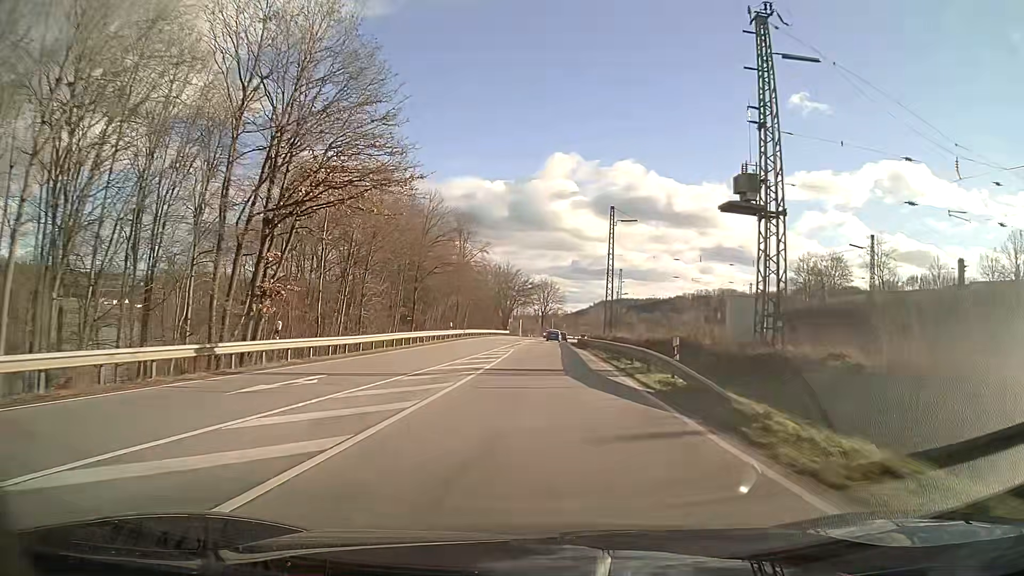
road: primary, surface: asphalt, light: Day
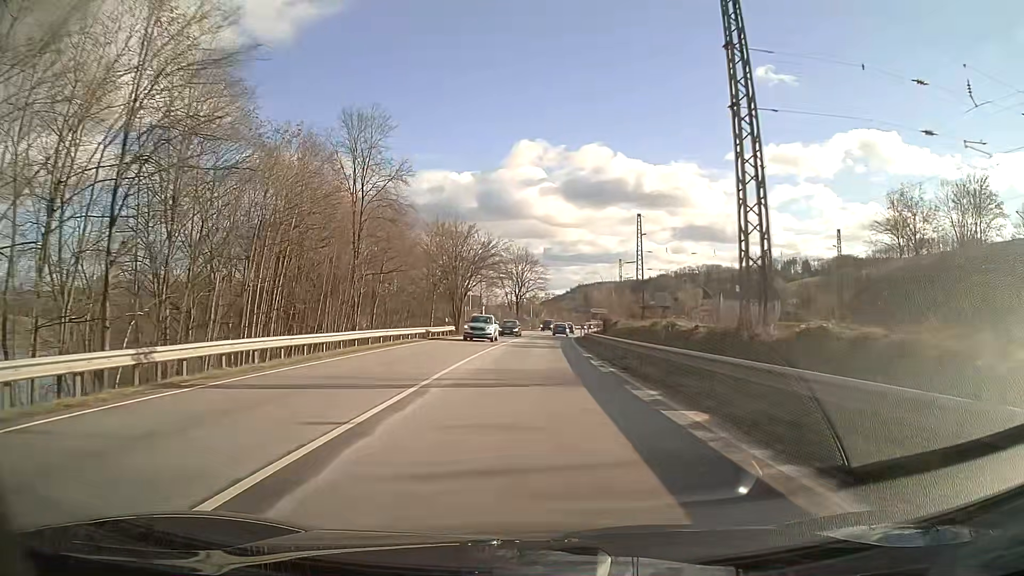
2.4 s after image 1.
(+0.9, +48.5) m; +2°
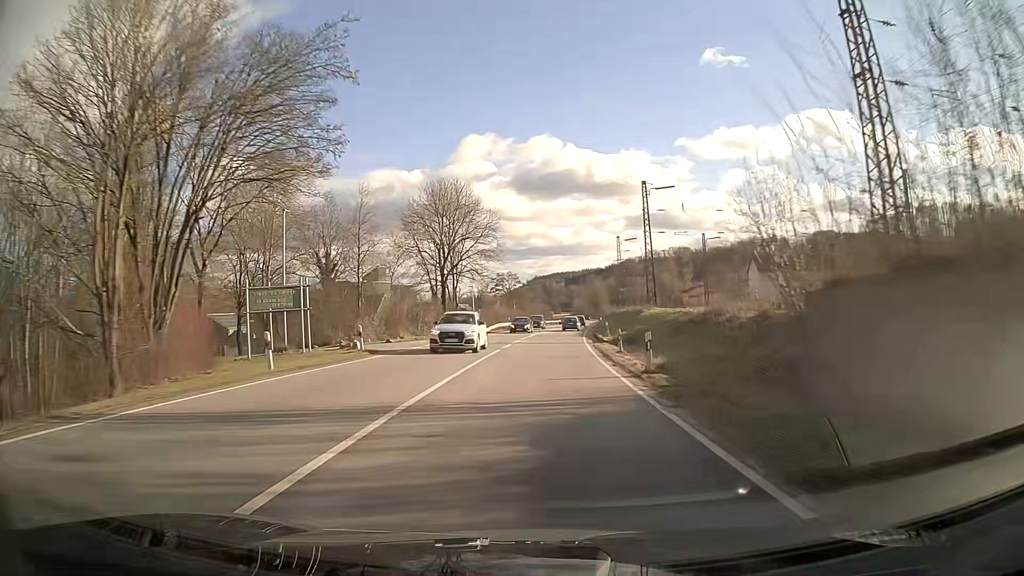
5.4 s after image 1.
(+1.7, +60.4) m; +4°
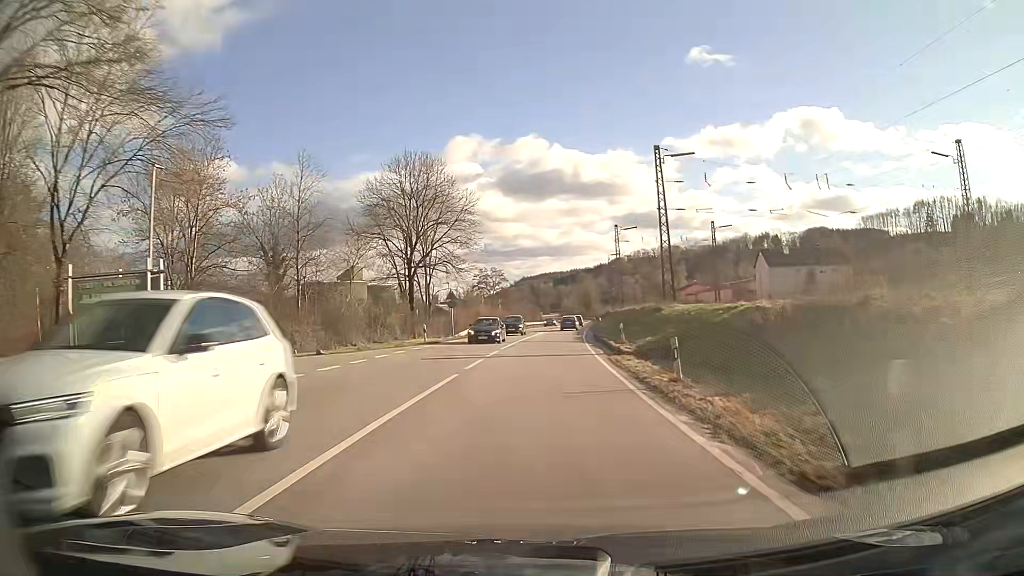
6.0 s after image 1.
(+0.1, +12.0) m; +1°
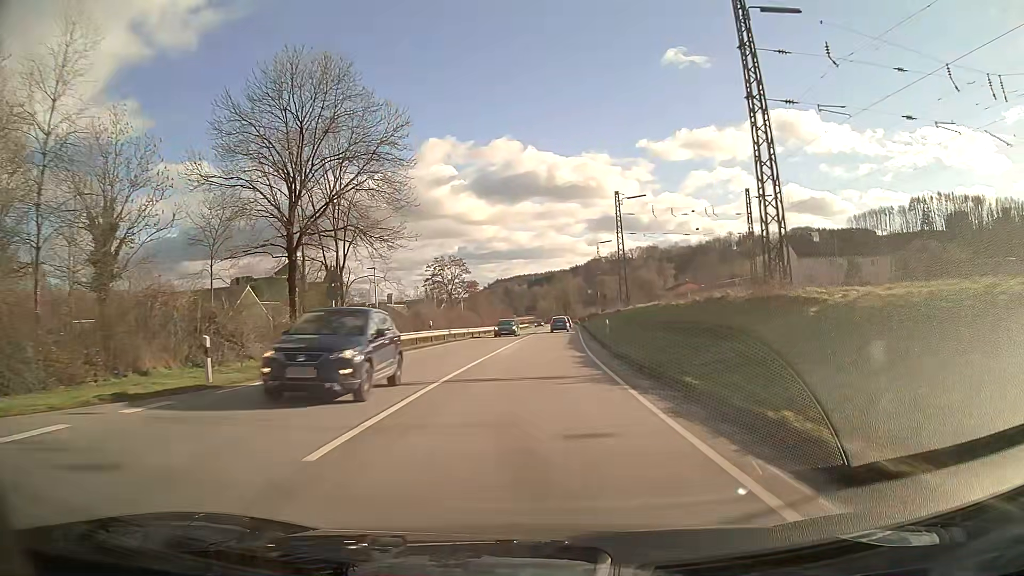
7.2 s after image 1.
(+0.4, +24.0) m; +2°
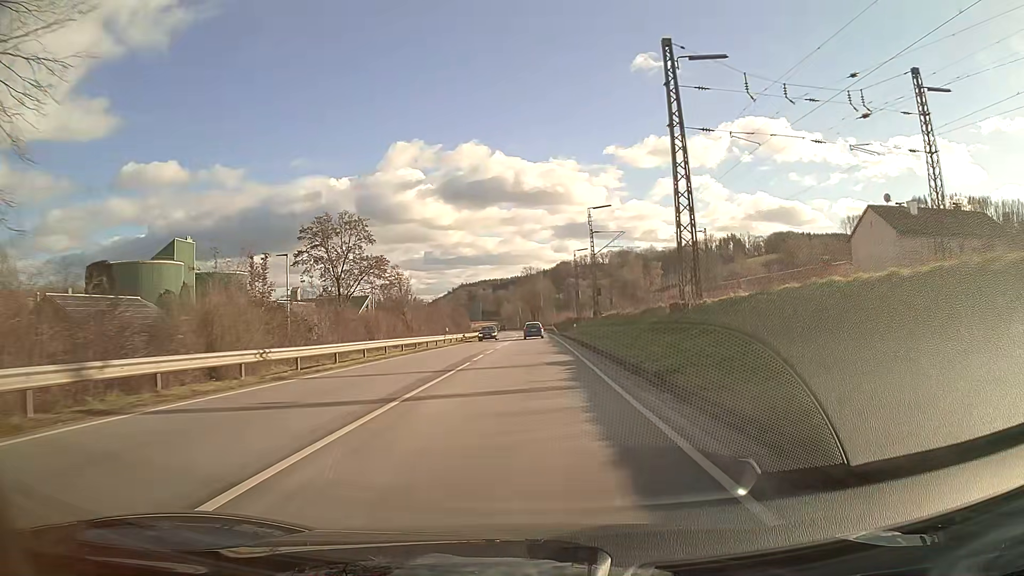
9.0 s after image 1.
(+0.9, +36.0) m; +2°
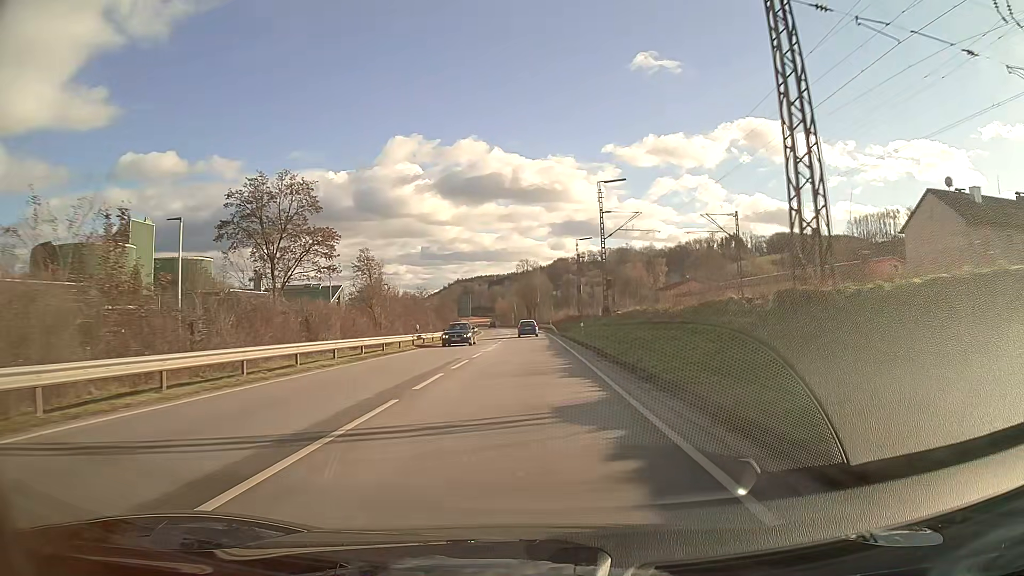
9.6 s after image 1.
(0.0, +11.9) m; 0°
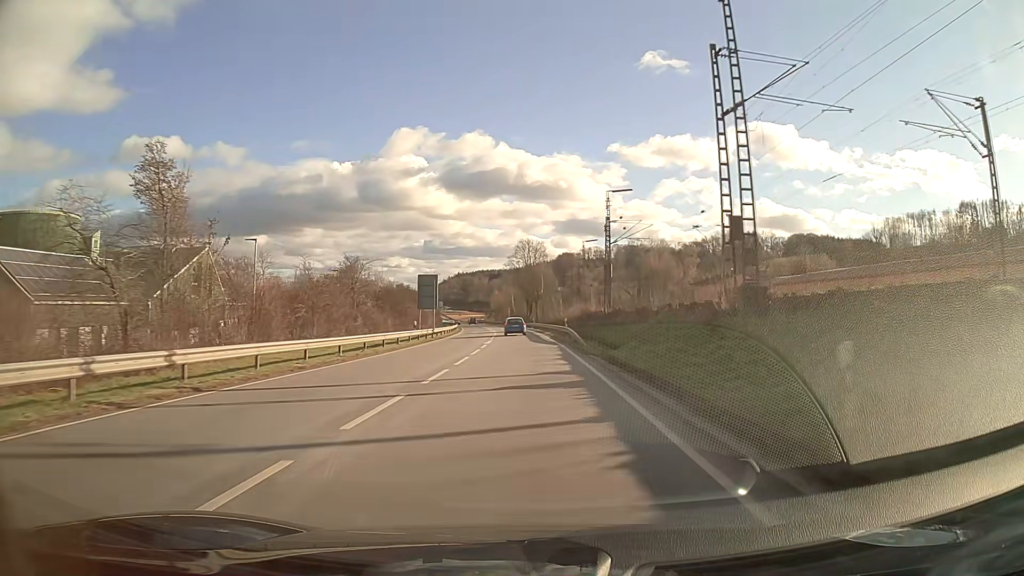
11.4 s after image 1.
(0.0, +35.3) m; 0°
